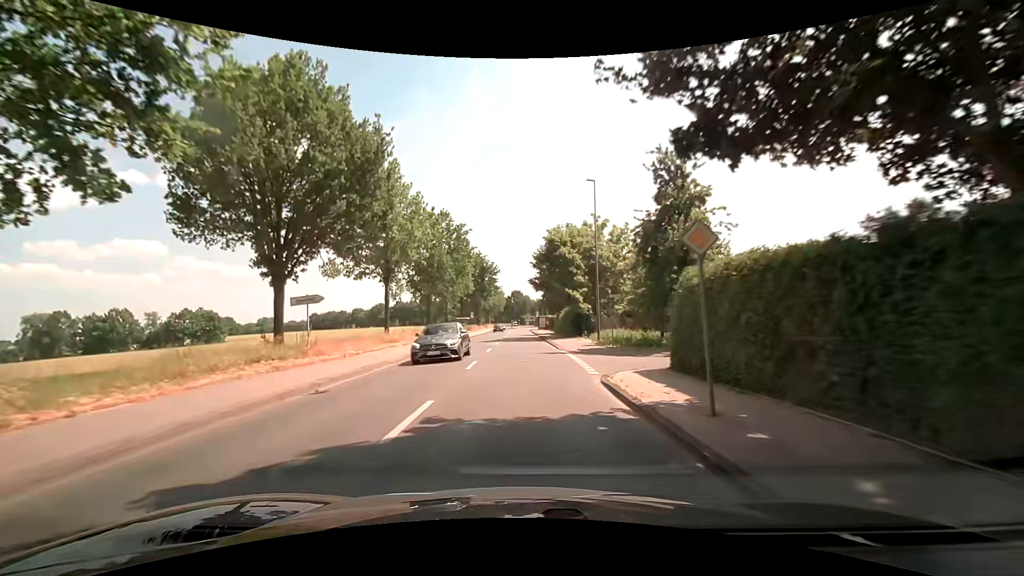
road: secondary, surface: asphalt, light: Day
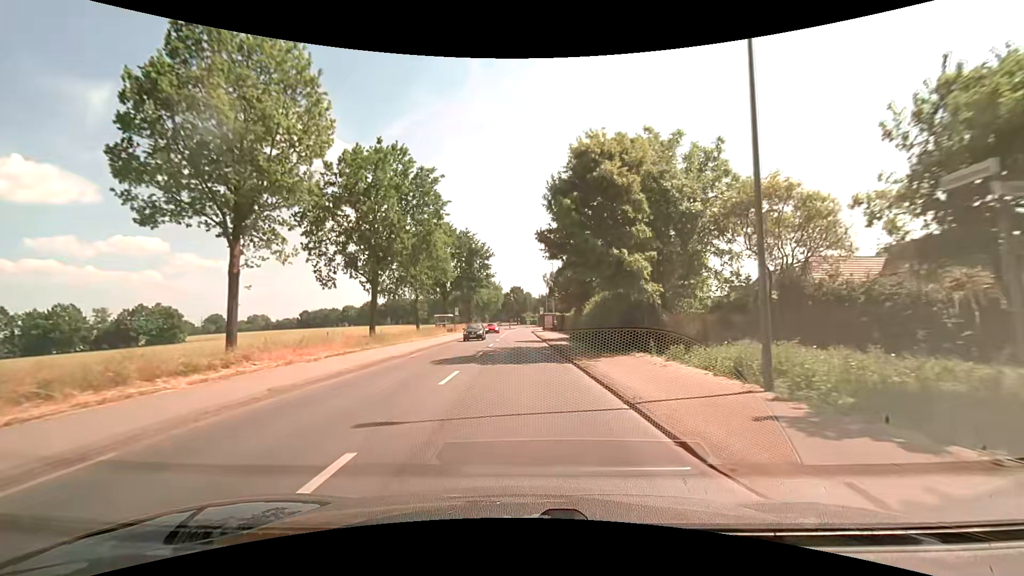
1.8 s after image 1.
(+0.3, +21.6) m; +1°
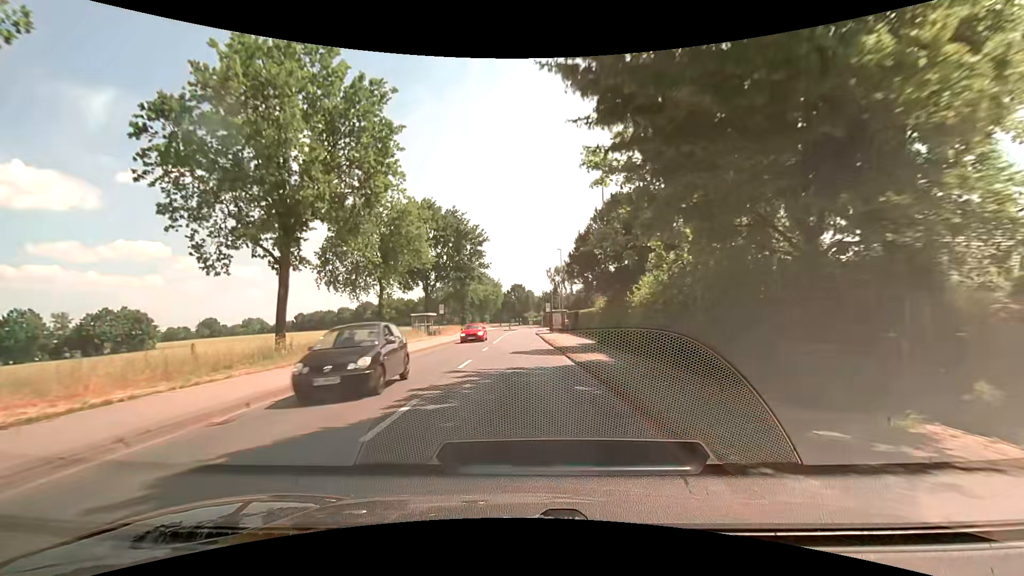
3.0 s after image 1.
(-0.1, +14.4) m; -1°
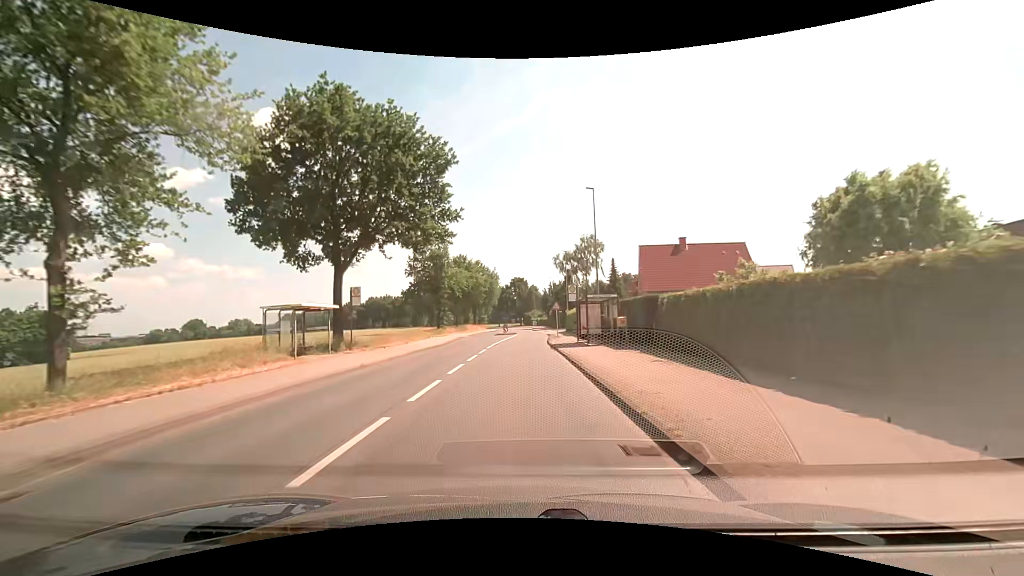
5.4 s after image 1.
(+0.1, +28.9) m; 0°
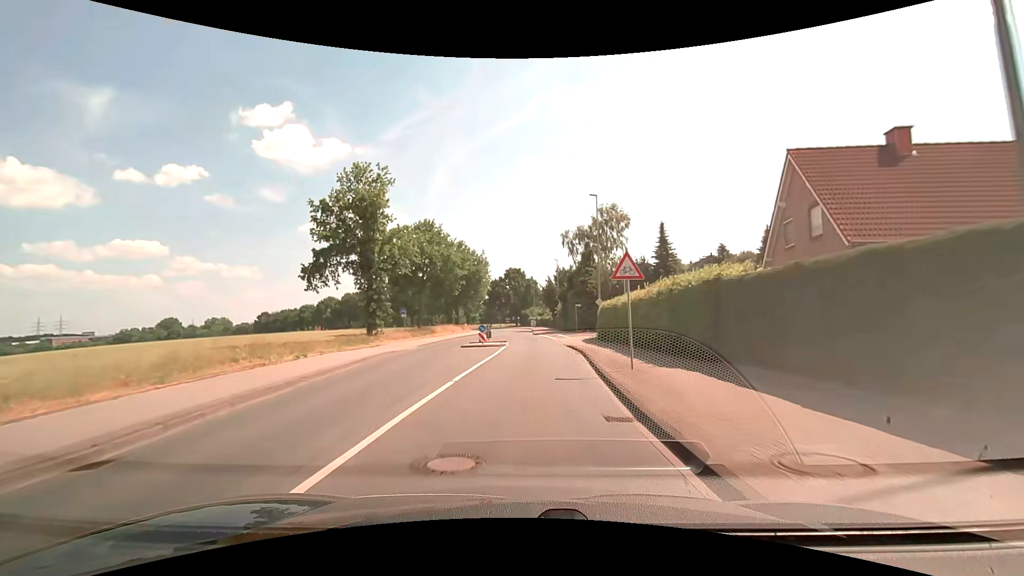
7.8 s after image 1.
(0.0, +28.9) m; +1°
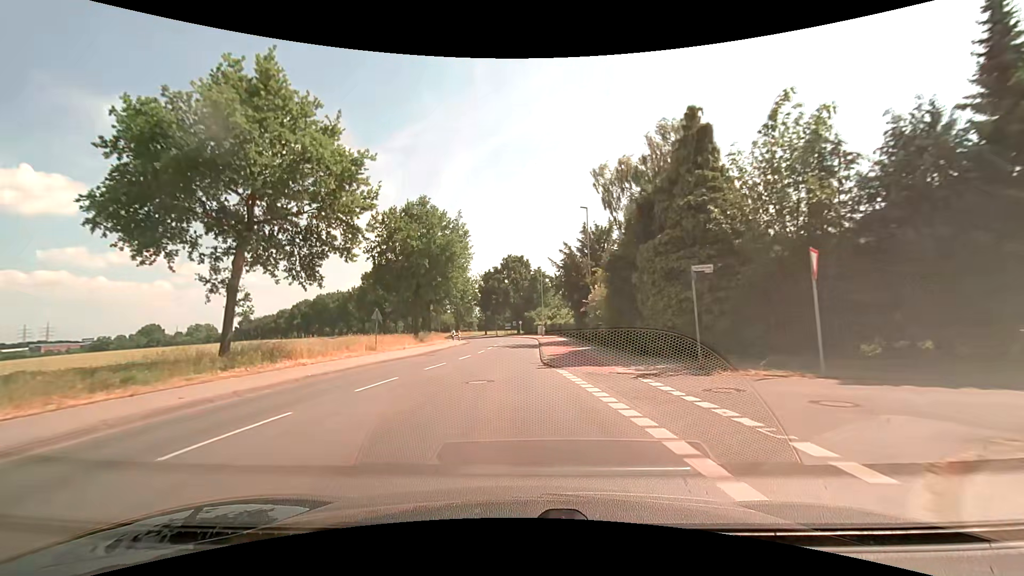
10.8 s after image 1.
(+0.7, +36.0) m; -1°
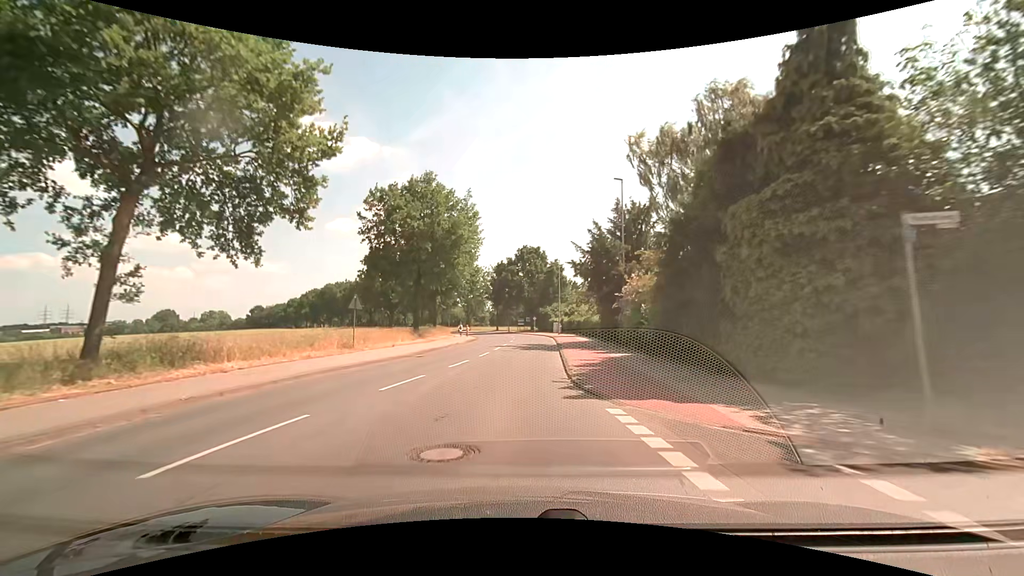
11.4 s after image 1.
(-0.1, +7.2) m; -1°
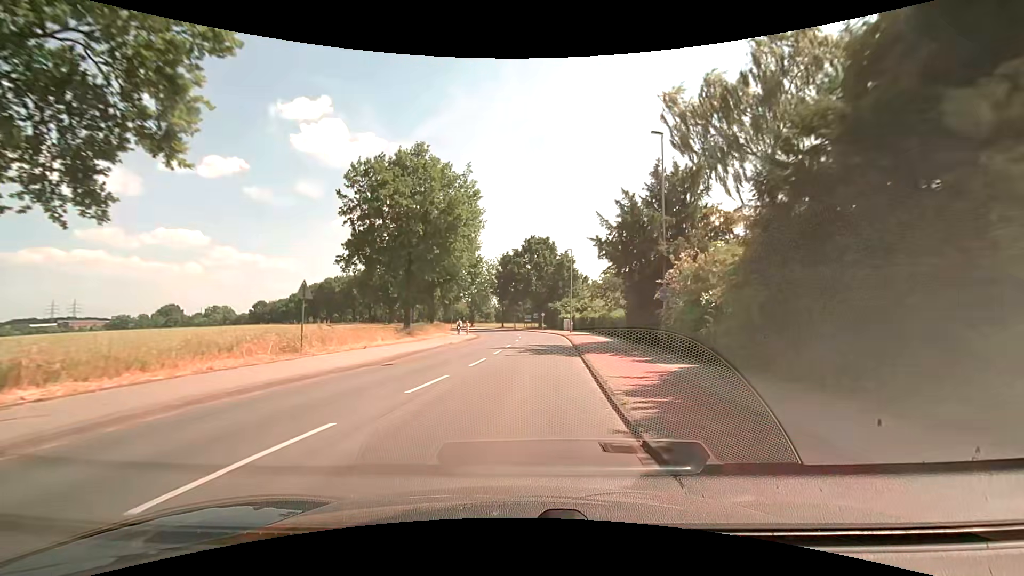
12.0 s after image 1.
(-0.1, +7.1) m; -1°
